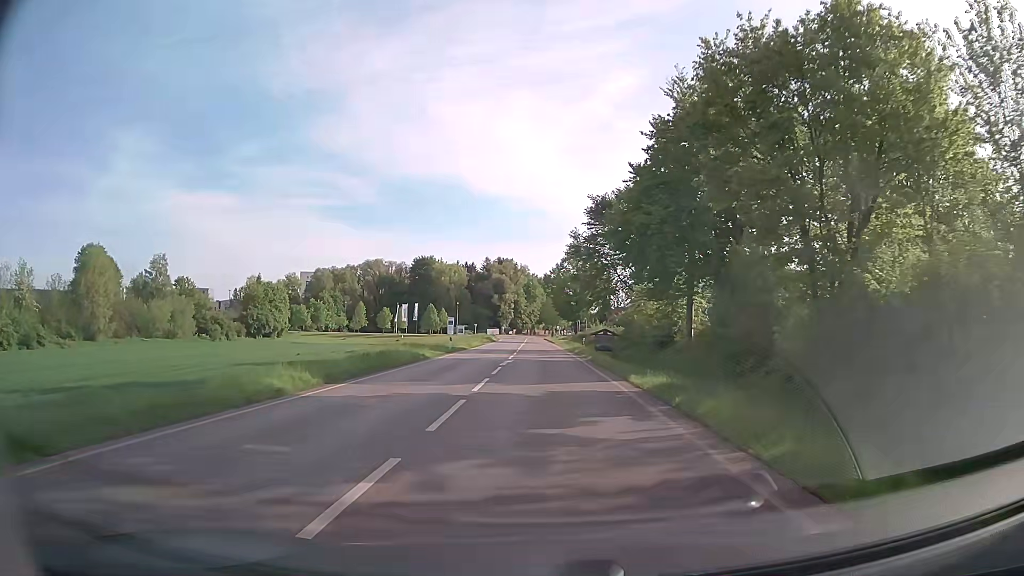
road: secondary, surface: asphalt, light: Day
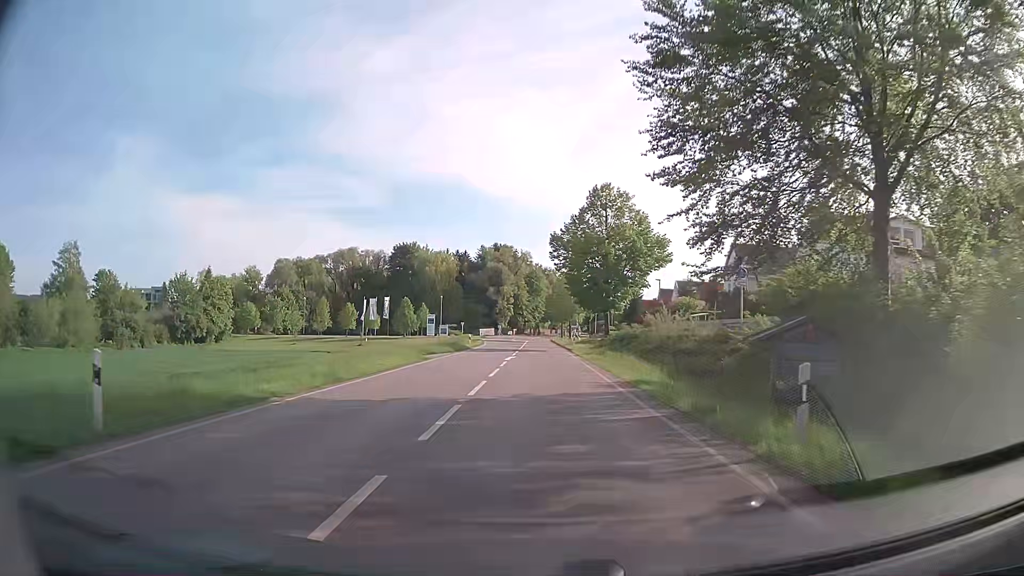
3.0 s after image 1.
(-0.5, +37.1) m; -1°
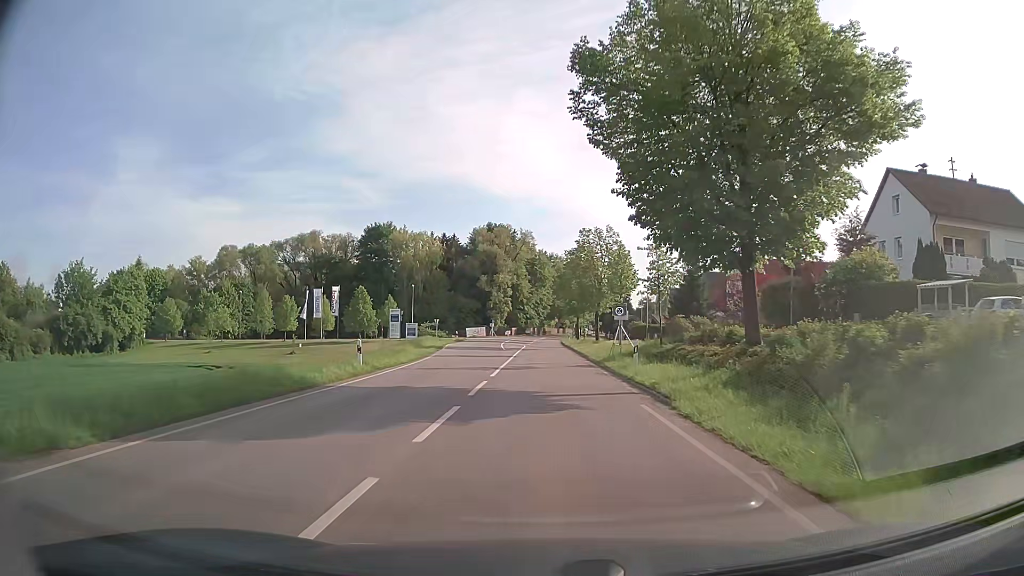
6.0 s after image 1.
(-0.1, +36.5) m; 0°
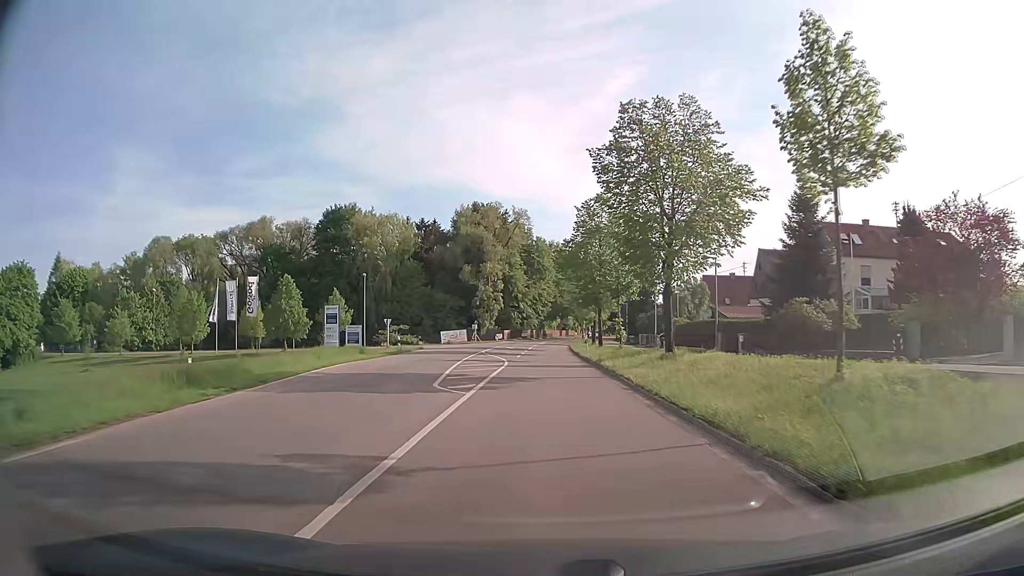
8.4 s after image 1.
(0.0, +29.1) m; 0°
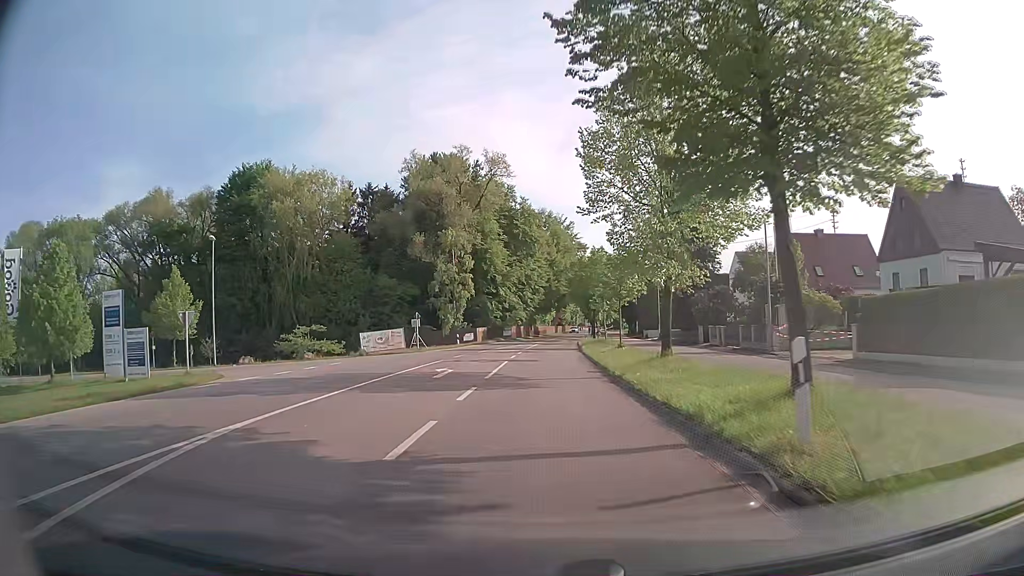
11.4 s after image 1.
(+0.3, +36.2) m; +1°
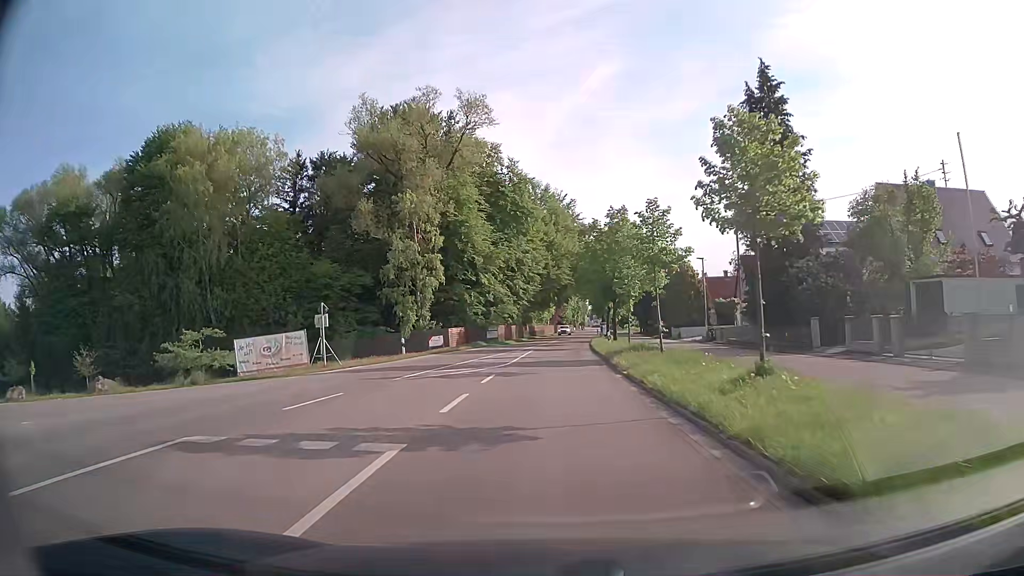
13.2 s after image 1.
(0.0, +21.8) m; 0°
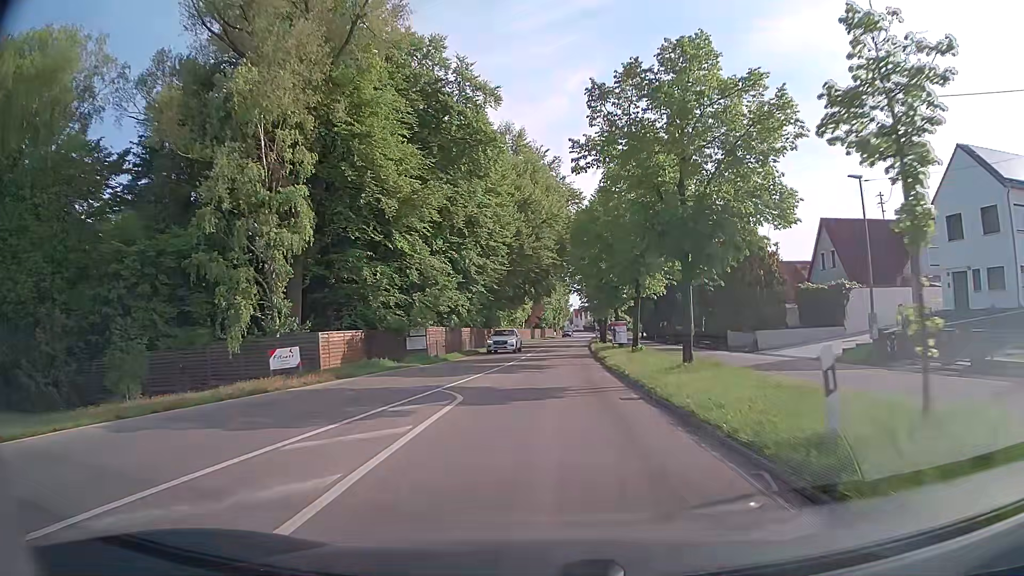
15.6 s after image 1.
(+0.4, +29.1) m; +1°
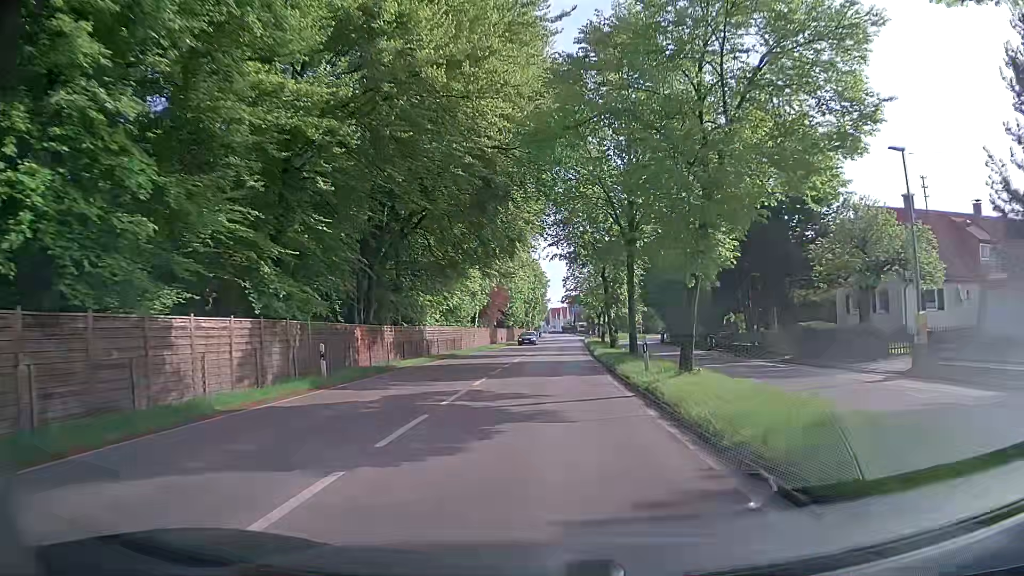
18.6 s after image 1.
(+1.1, +36.3) m; +2°
(0, +10) (0, +20) (+1, +30) (+1, +40) (+2, +50) (+2, +60) (+3, +70) (+3, +80) (+4, +90) (+5, +100) m
